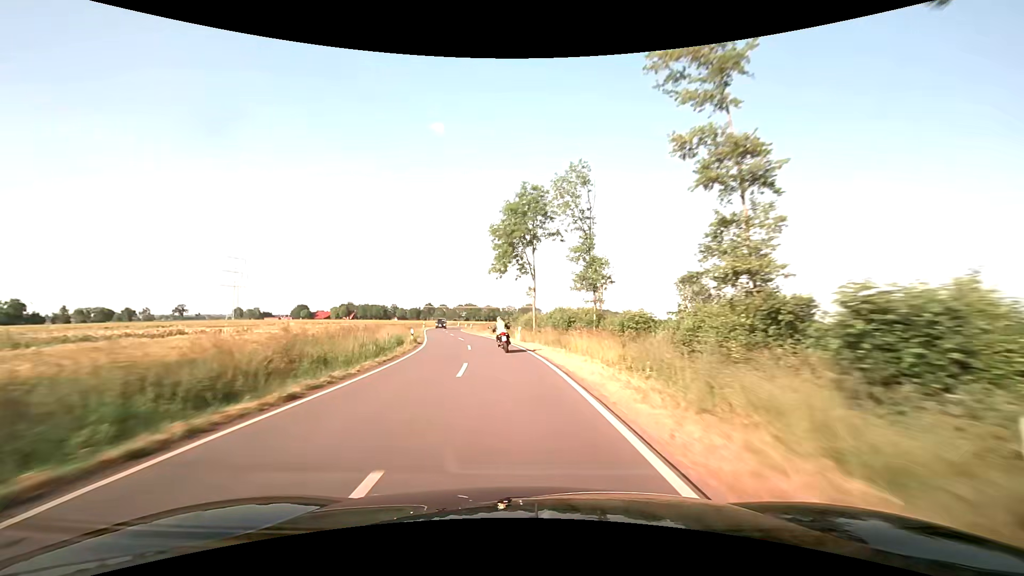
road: secondary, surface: asphalt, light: Day
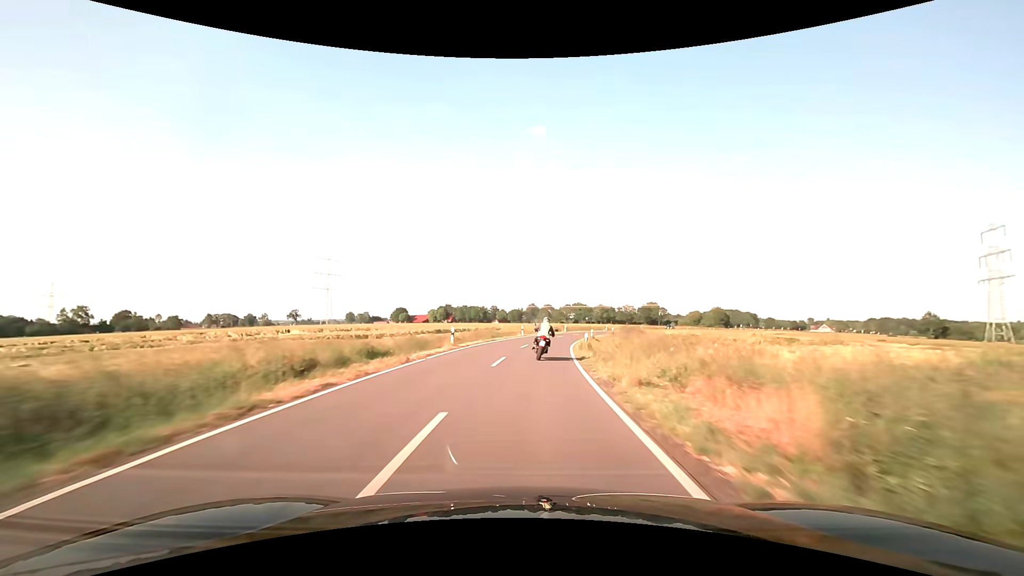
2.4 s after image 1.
(-7.1, +57.2) m; -13°
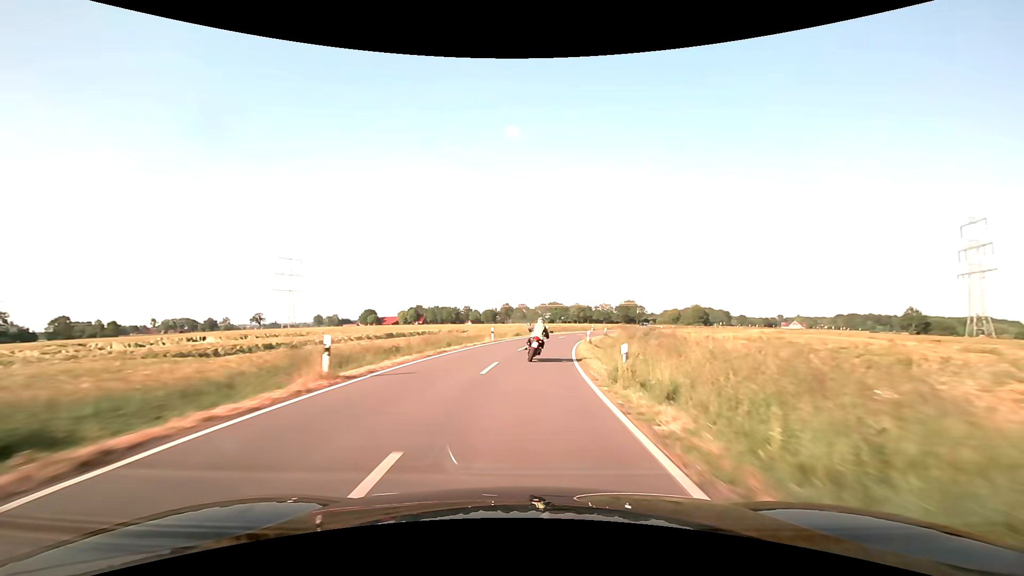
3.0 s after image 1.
(+0.2, +14.2) m; +2°
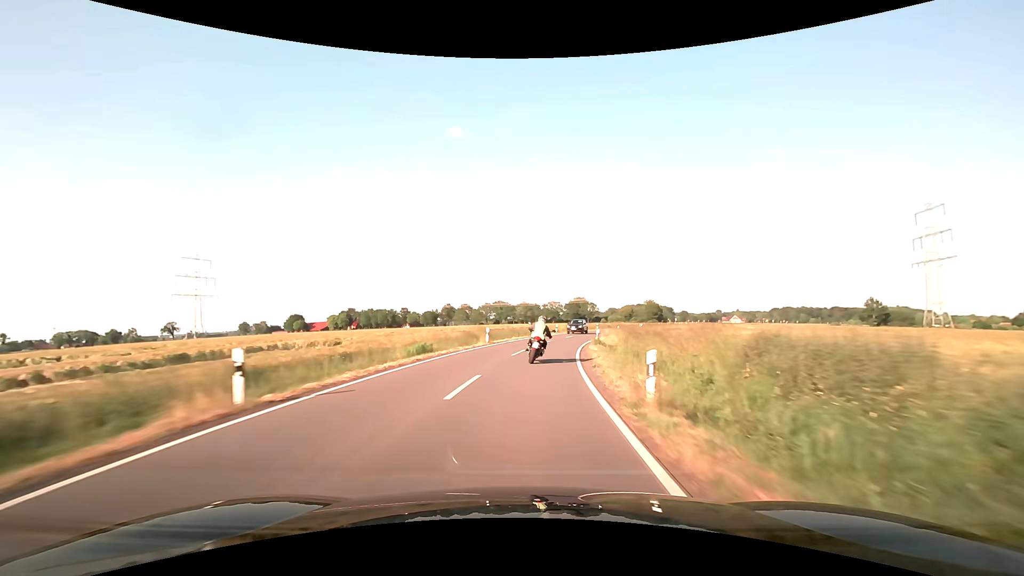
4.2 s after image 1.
(+1.7, +28.0) m; +6°
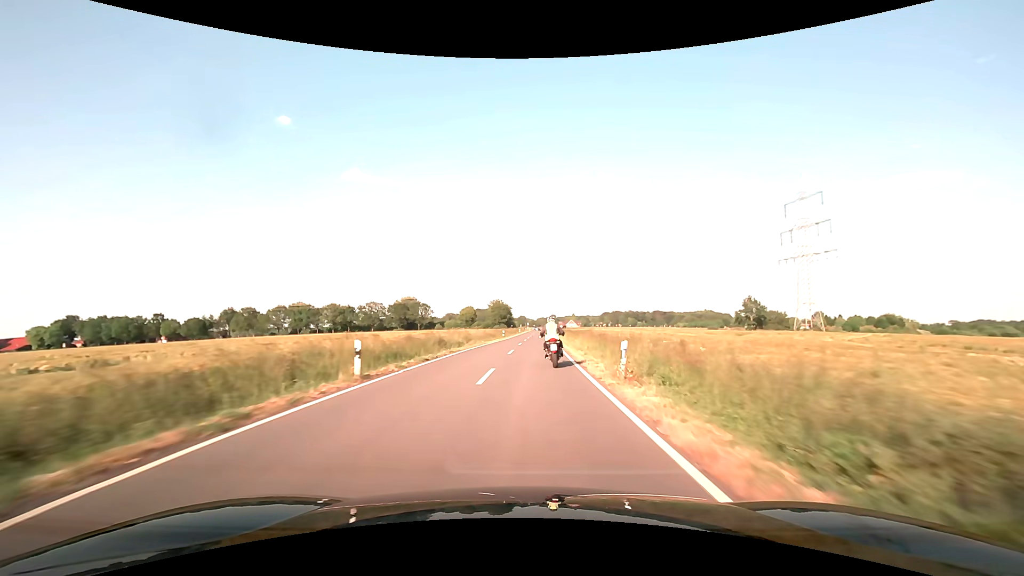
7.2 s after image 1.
(+11.8, +67.5) m; +18°
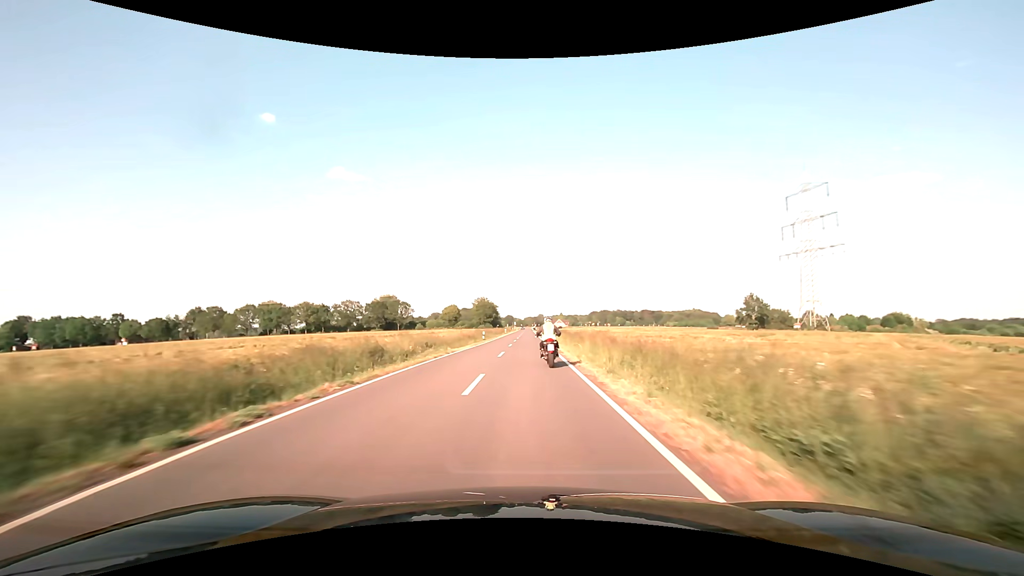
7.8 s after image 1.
(+0.2, +13.7) m; +2°
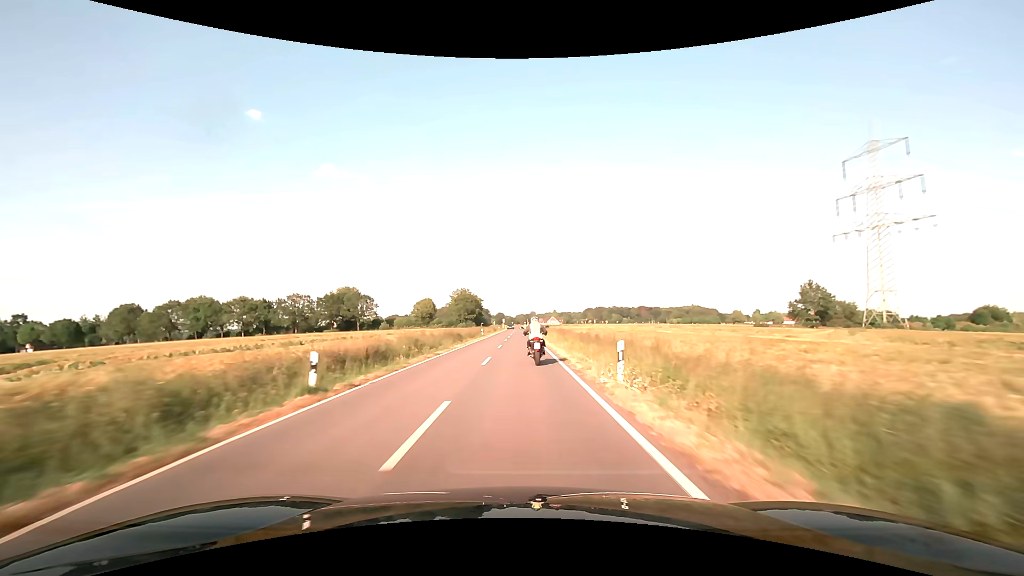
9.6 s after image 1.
(+0.5, +40.9) m; +1°
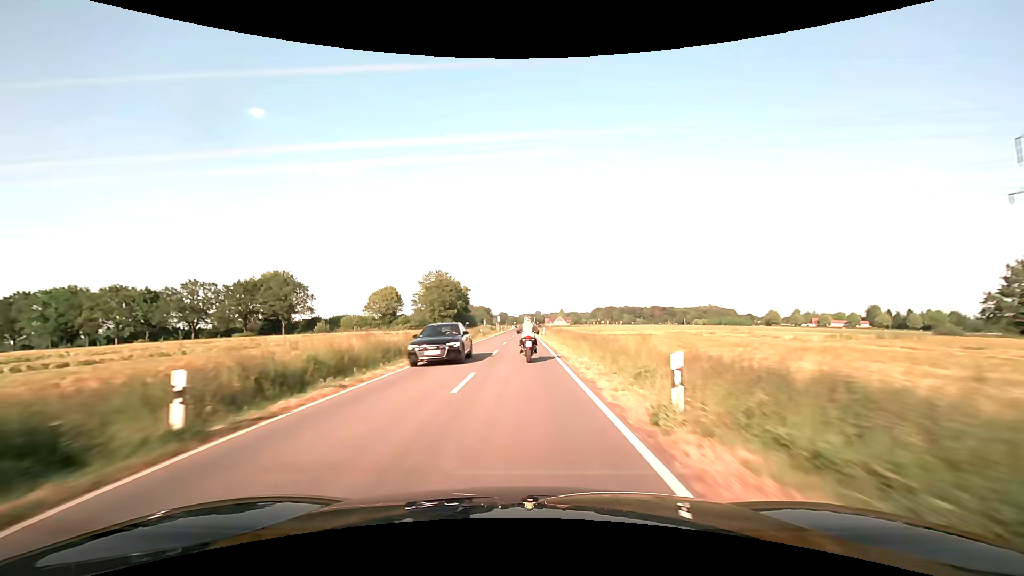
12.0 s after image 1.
(-0.2, +55.2) m; 0°
(0, +10) (0, +20) (0, +30) (0, +40) (0, +50) (0, +60) (0, +70) (0, +80) (0, +90) (0, +100) m
